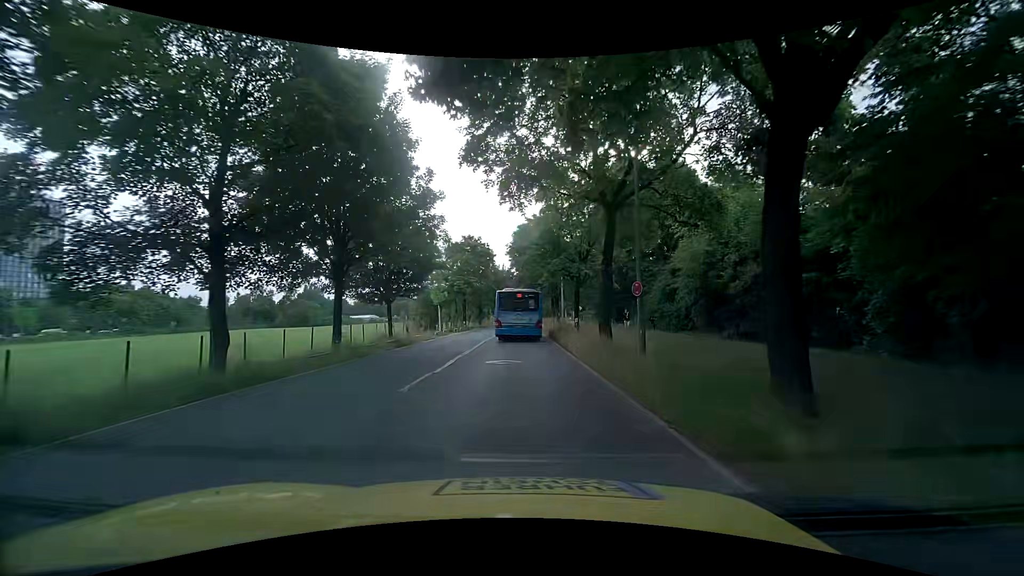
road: tertiary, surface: asphalt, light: Day
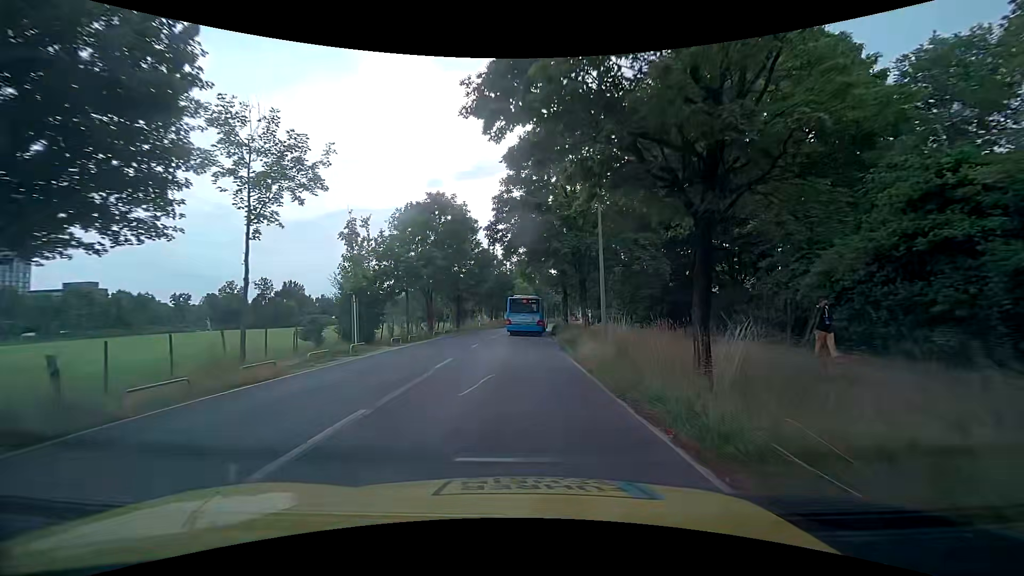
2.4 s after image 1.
(-0.1, +22.7) m; -1°
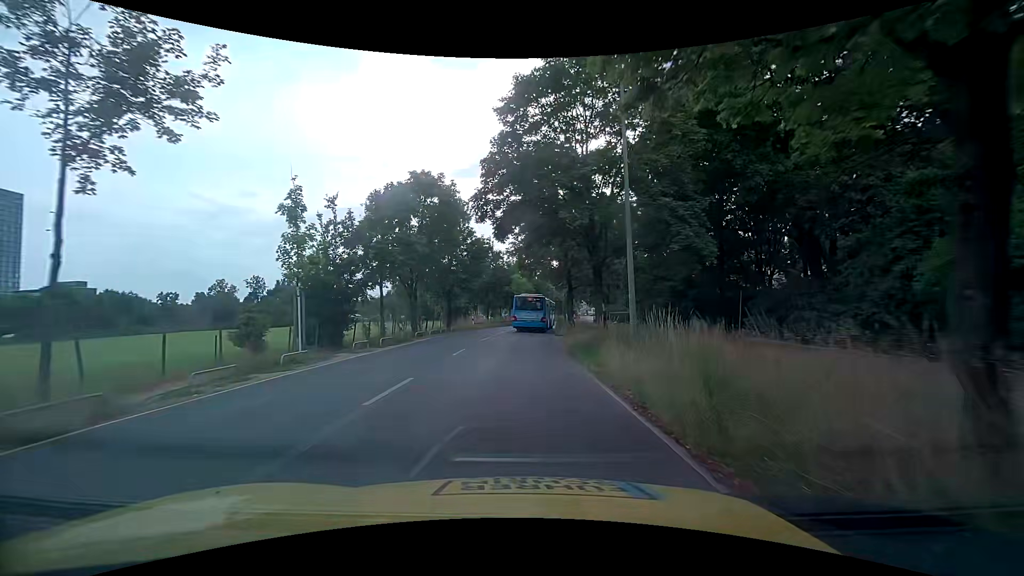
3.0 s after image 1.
(+0.1, +5.7) m; +1°
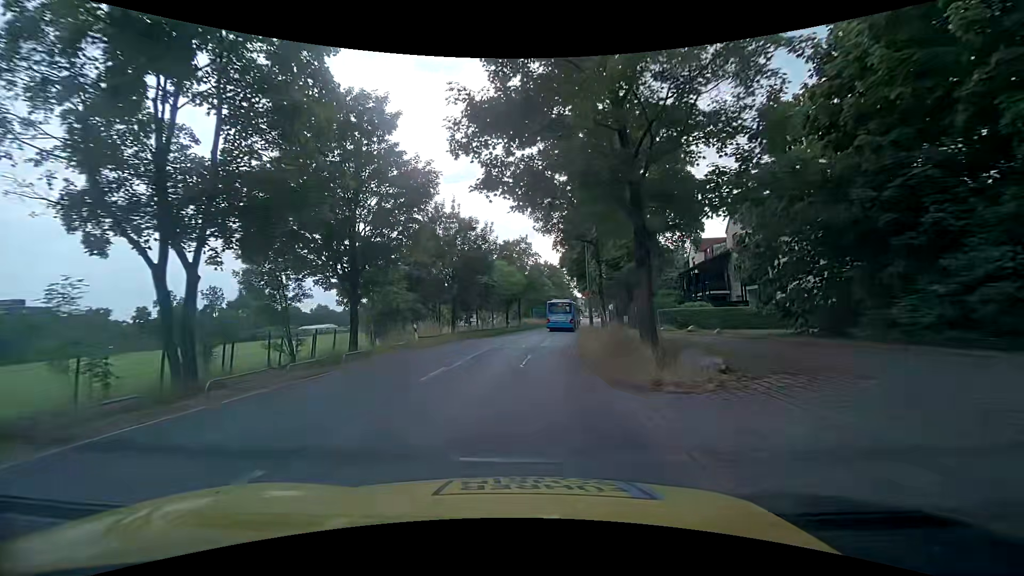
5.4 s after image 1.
(+0.2, +24.0) m; 0°
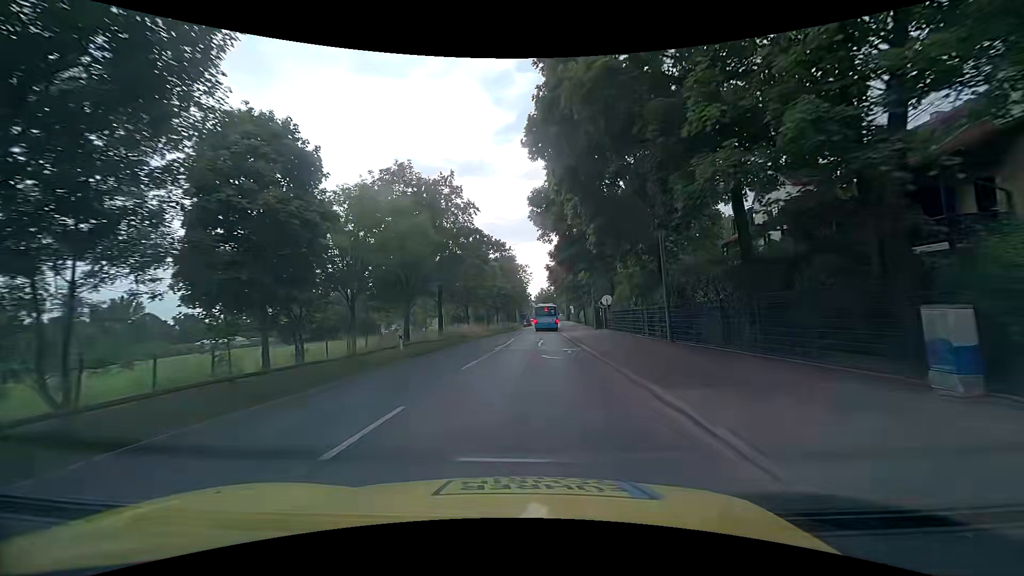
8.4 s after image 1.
(+1.7, +32.5) m; +6°
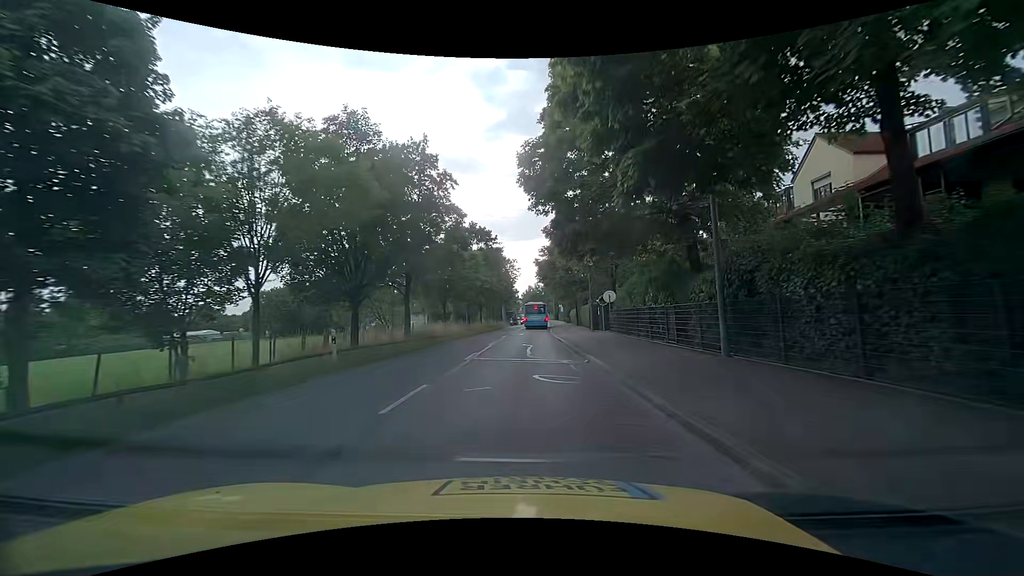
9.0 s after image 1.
(+0.1, +6.8) m; +2°
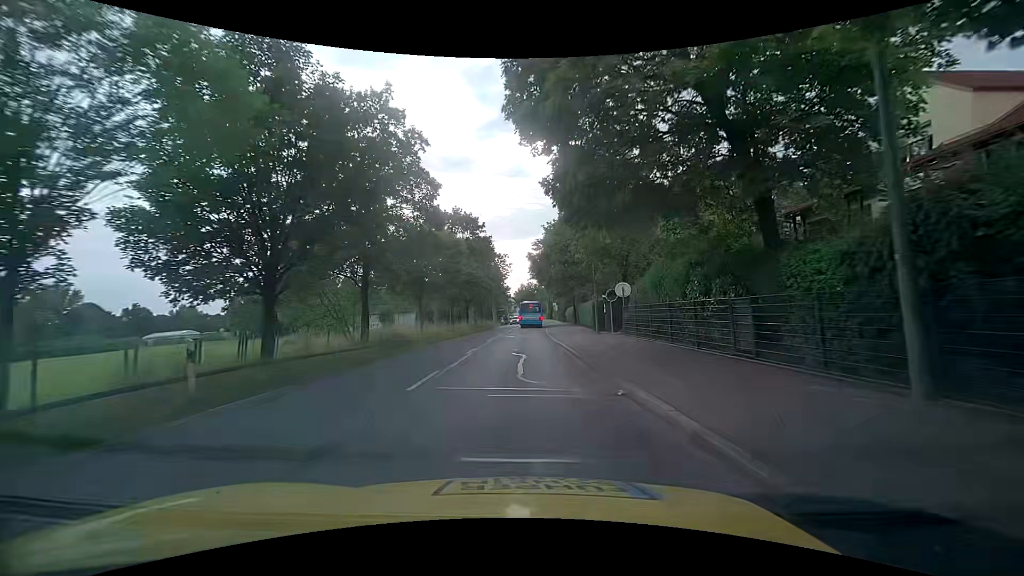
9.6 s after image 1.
(0.0, +6.9) m; +1°
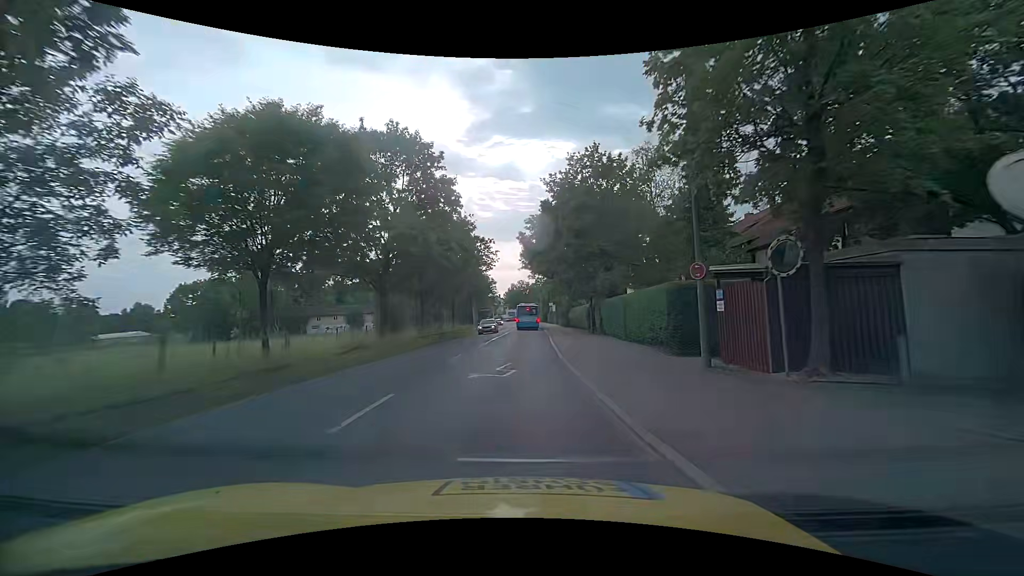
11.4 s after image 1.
(+0.2, +21.3) m; +1°
(0, +10) (0, +20) (+1, +30) (+1, +40) (+1, +50) (+1, +60) (+2, +70) (+2, +80) (+2, +90) (+2, +100) m
